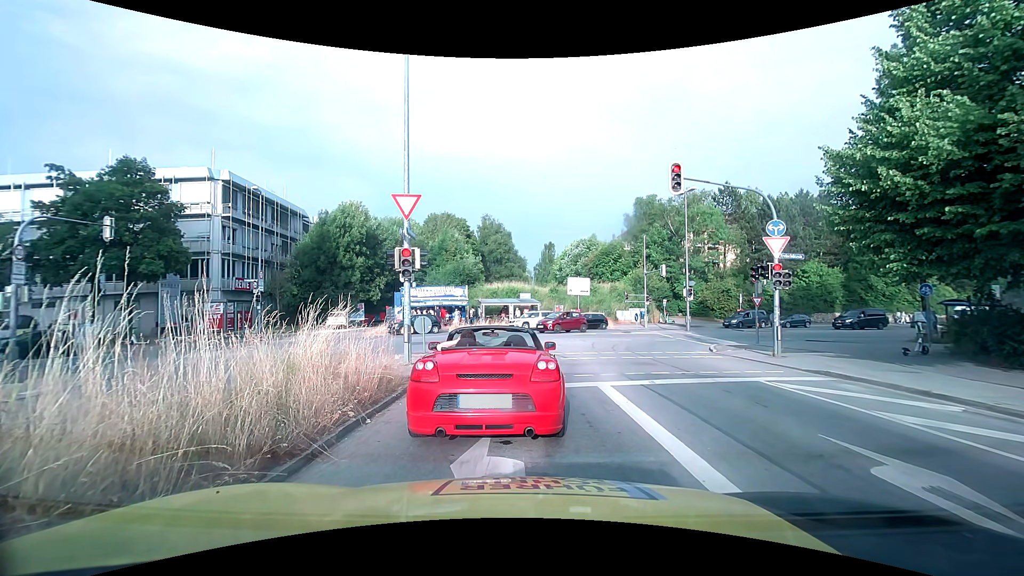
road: secondary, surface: asphalt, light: Day
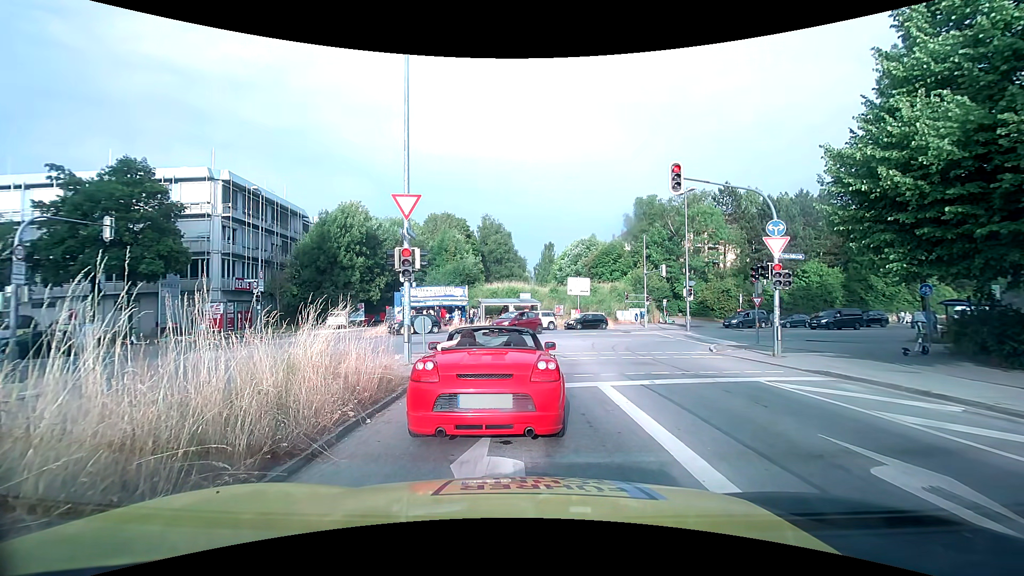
(0.0, 0.0) m; 0°
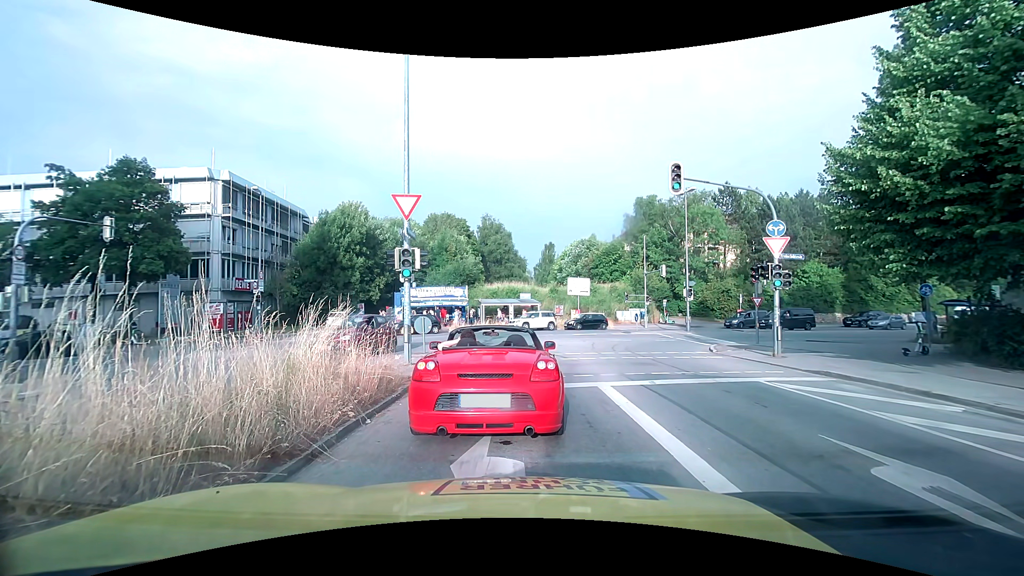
(0.0, 0.0) m; 0°
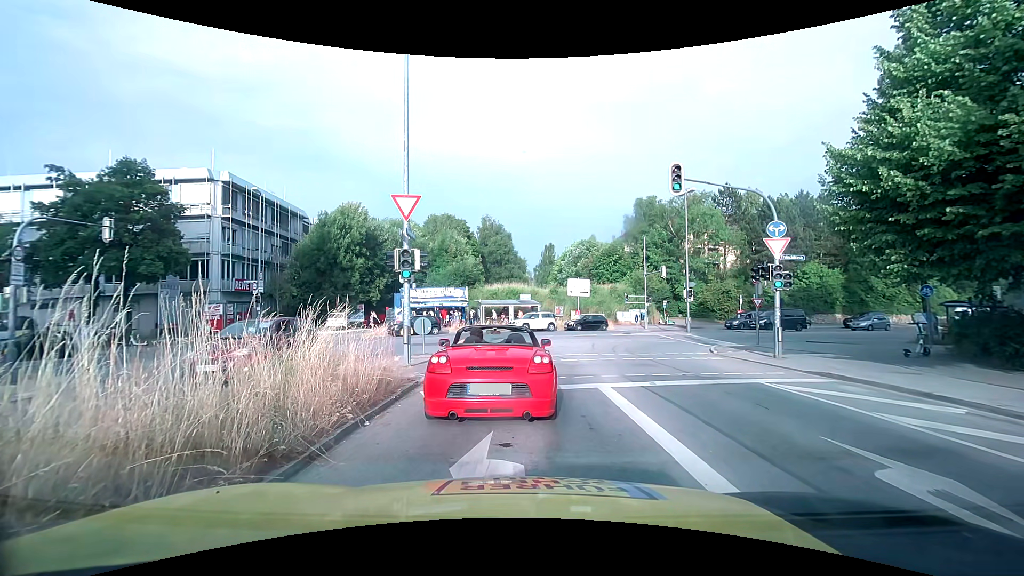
(0.0, 0.0) m; 0°
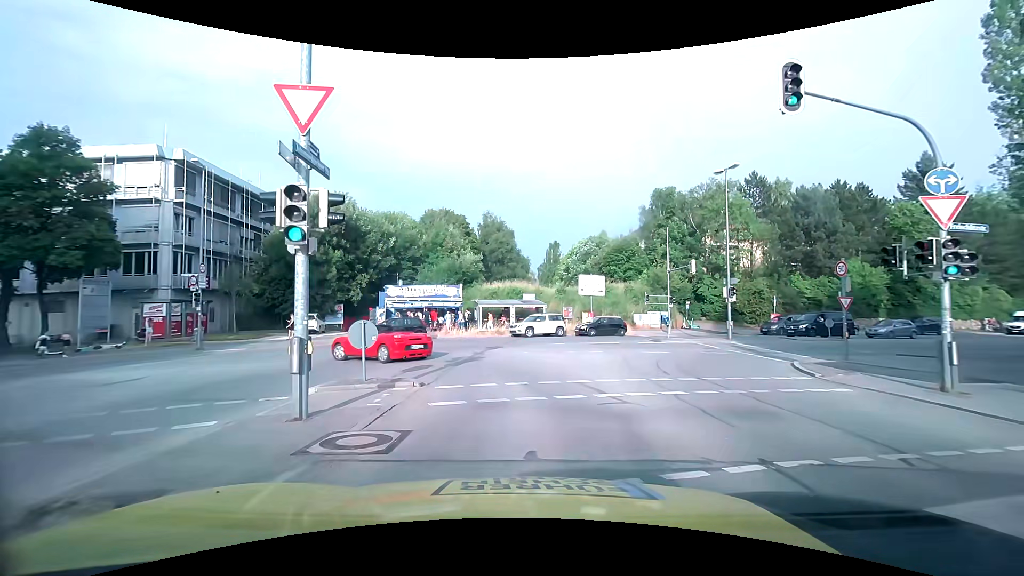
(+0.1, +7.1) m; +2°
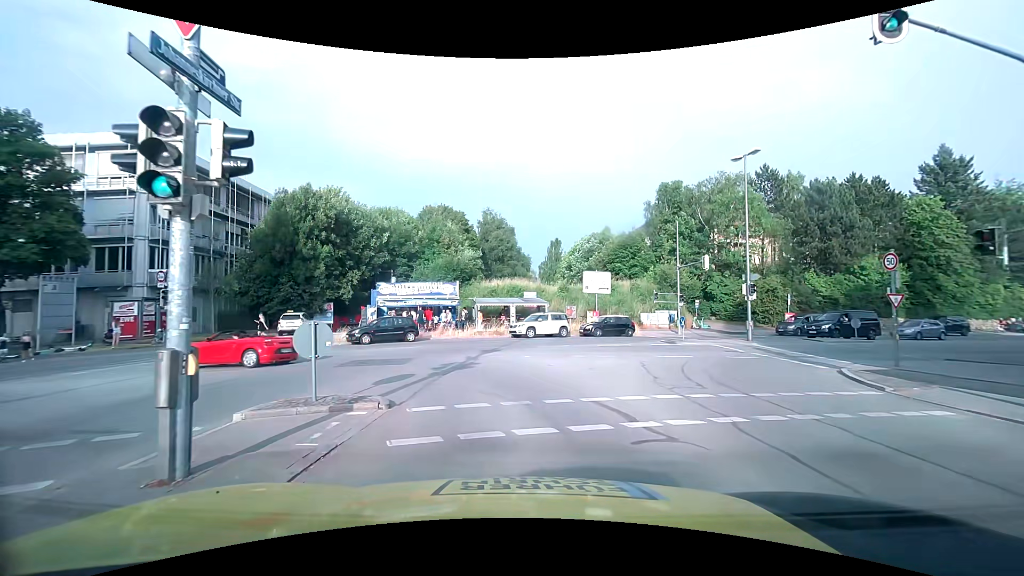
(0.0, +2.5) m; -1°
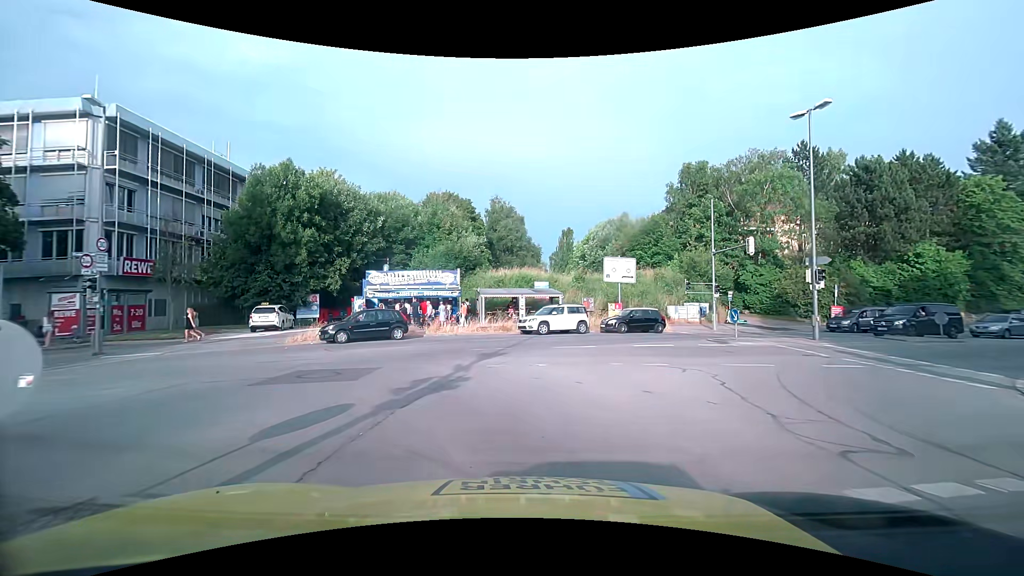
(0.0, +5.0) m; -1°
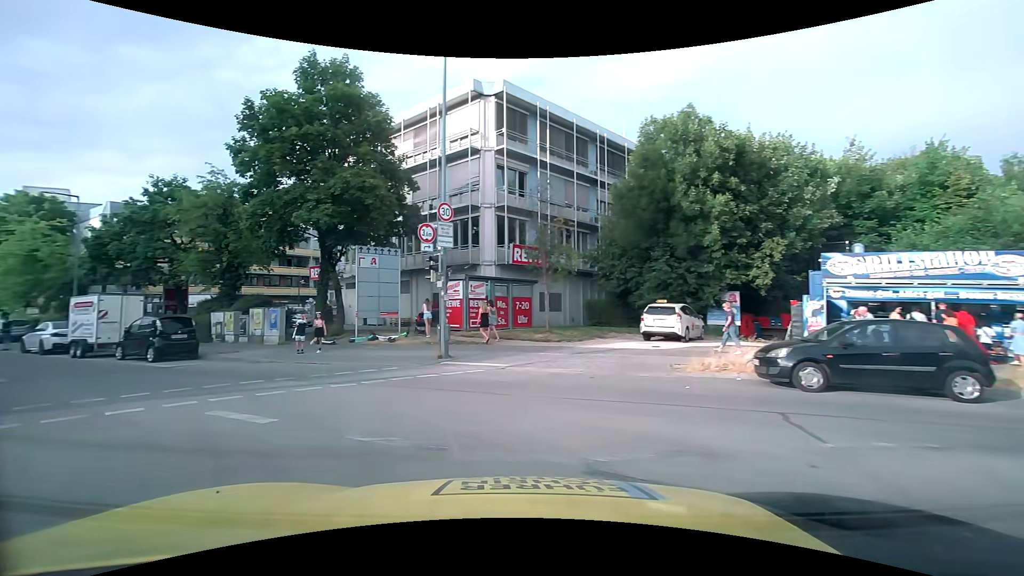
(-3.4, +11.4) m; -43°
(-4, +9) (-12, +15) (-20, +20) (-29, +25) (-38, +30) (-46, +35) (-55, +41) (-63, +46) (-72, +51) (-80, +56) m
